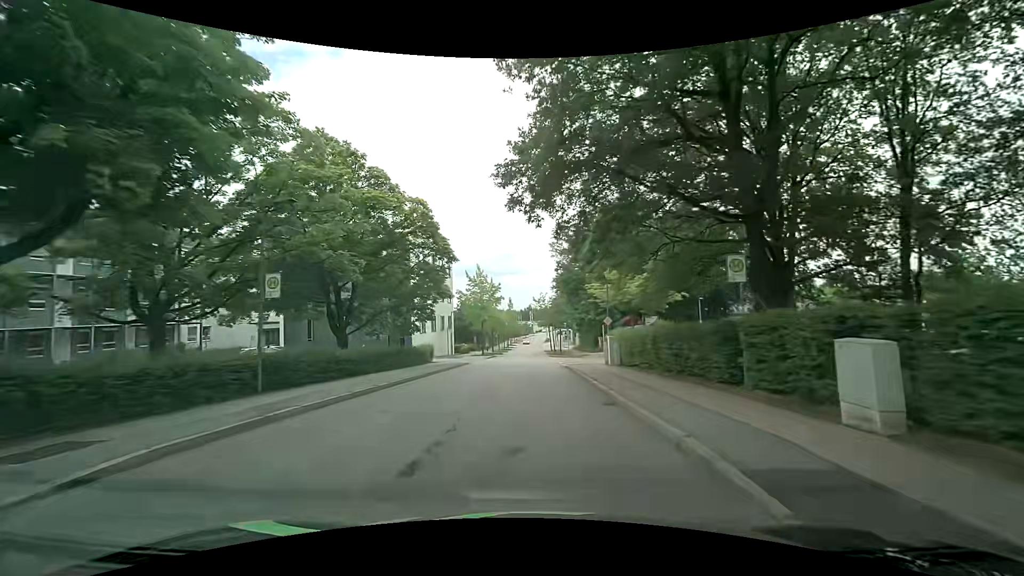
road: residential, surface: asphalt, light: Day
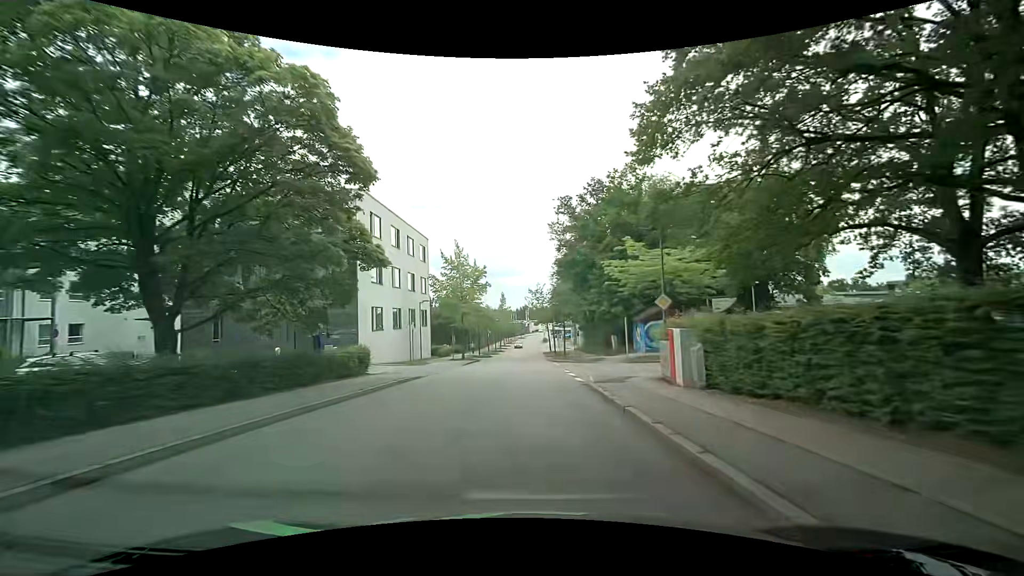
(+0.1, +13.7) m; +1°
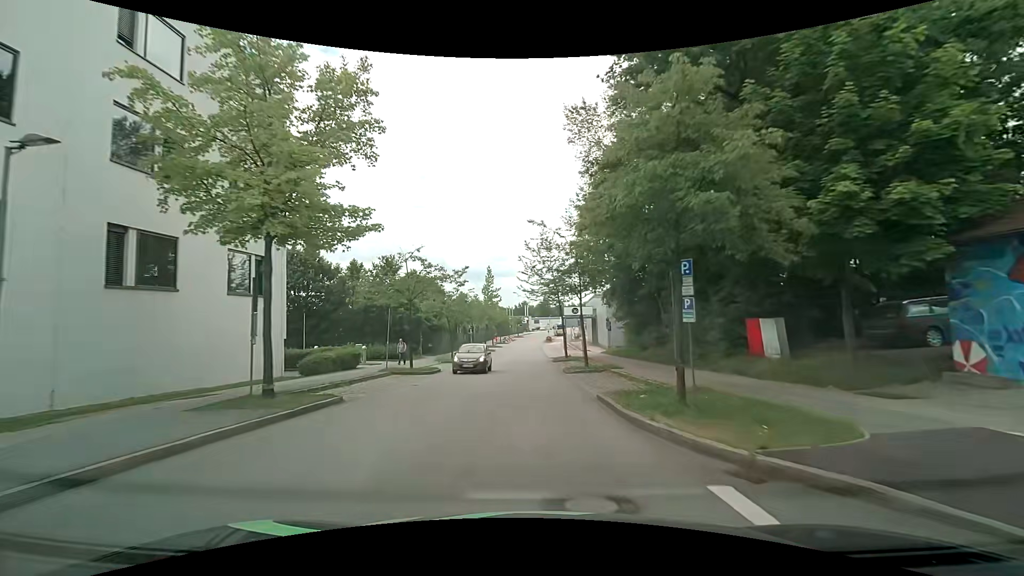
(-0.3, +33.7) m; 0°
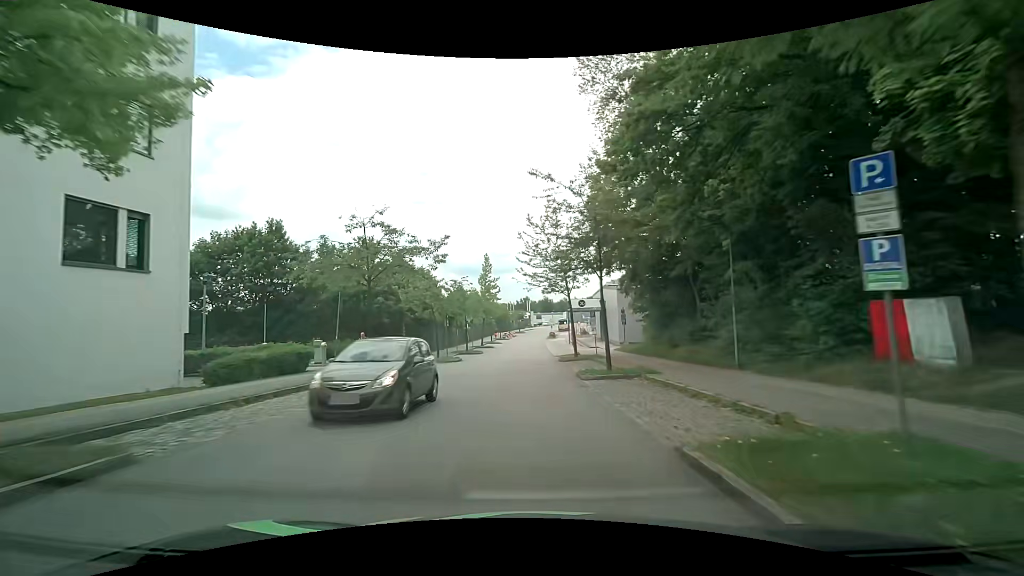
(0.0, +6.9) m; -1°
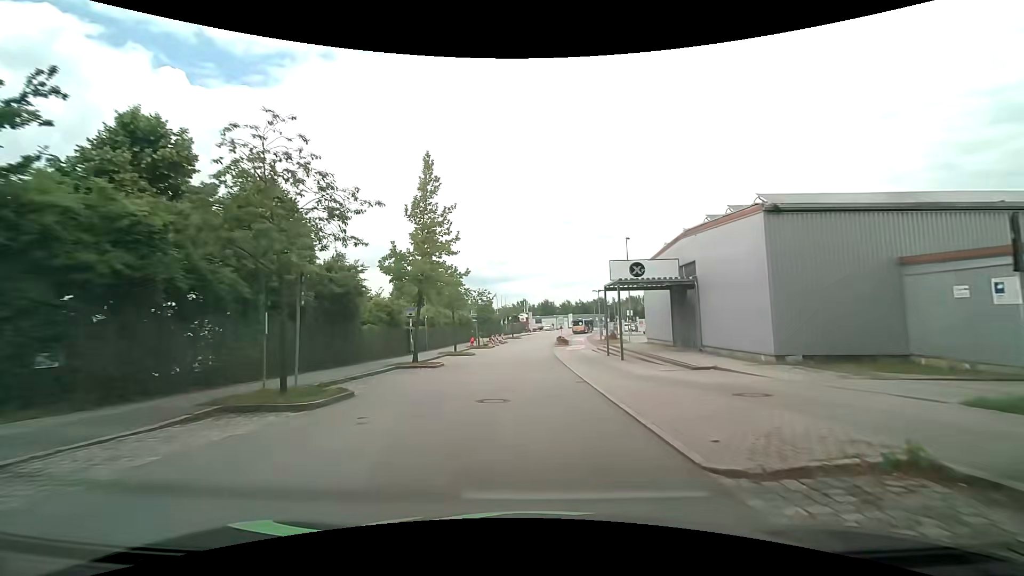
(+0.1, +34.9) m; 0°
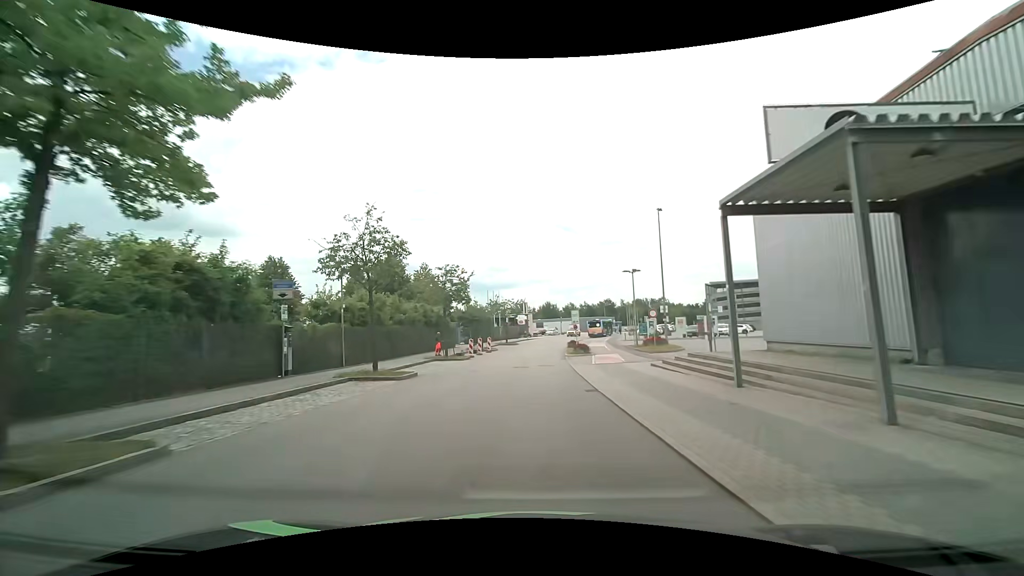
(+0.1, +20.7) m; 0°
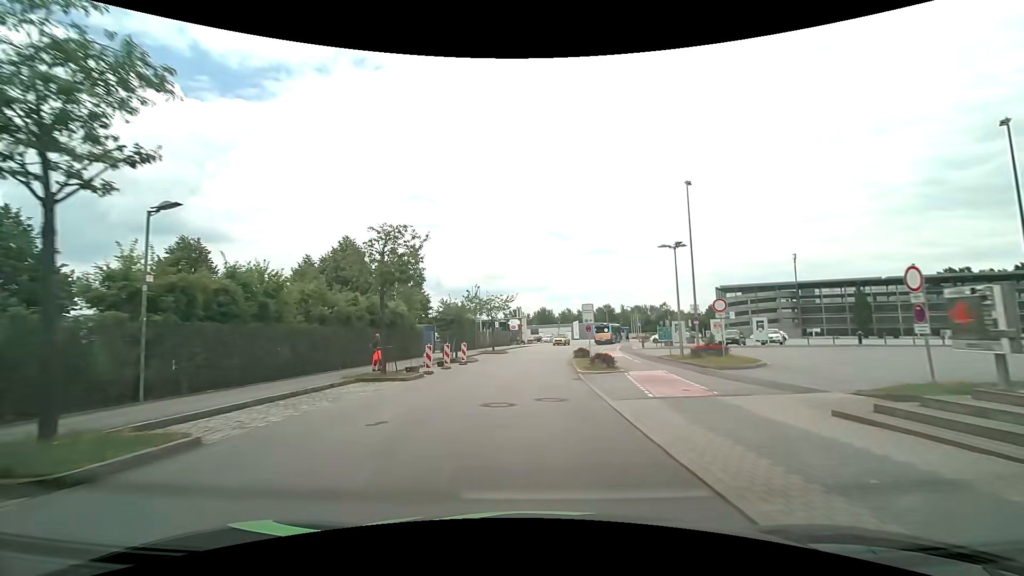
(+0.2, +13.1) m; +1°
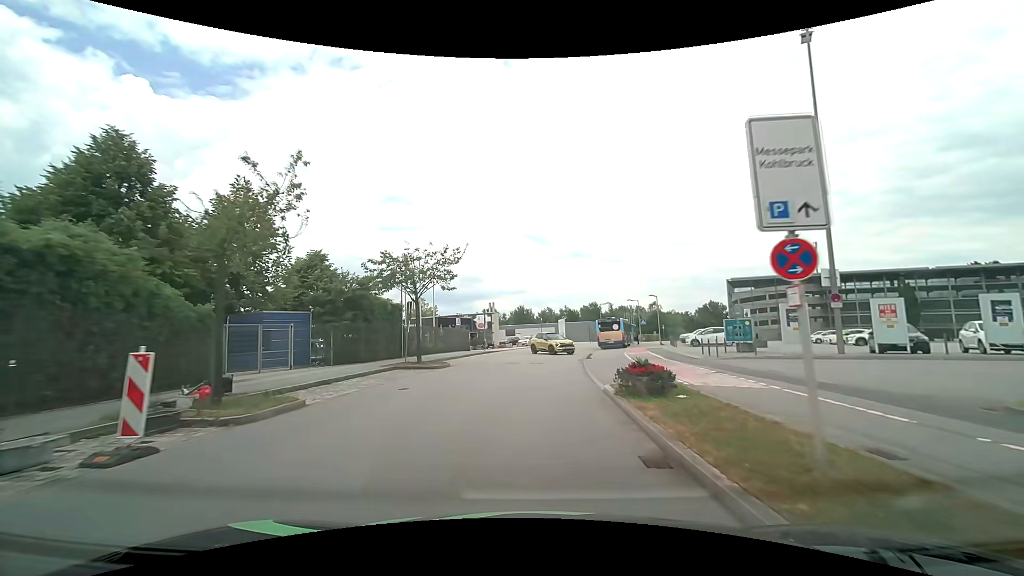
(+0.6, +24.3) m; +3°
